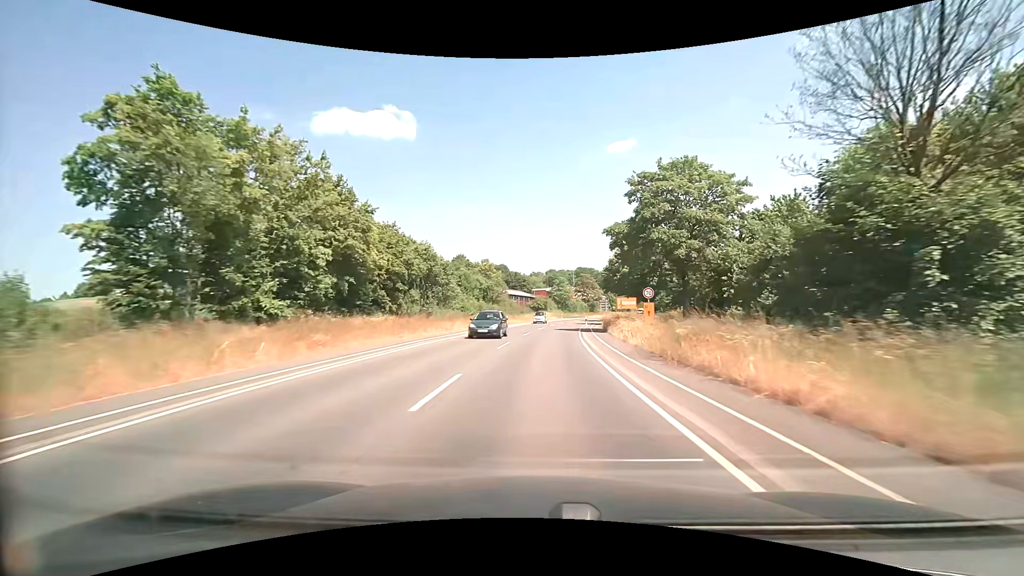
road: secondary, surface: asphalt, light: Day
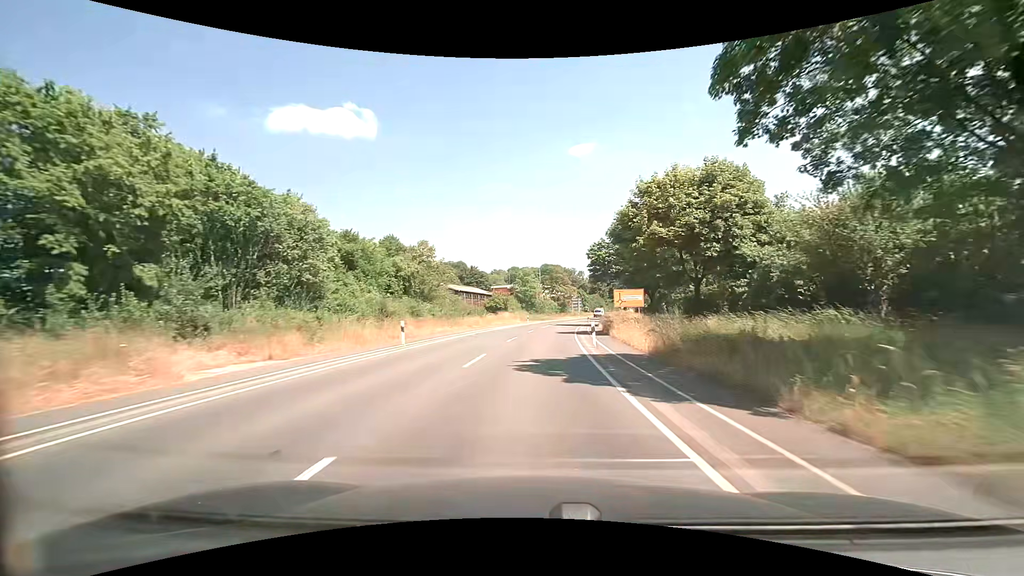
(+1.2, +30.1) m; +4°
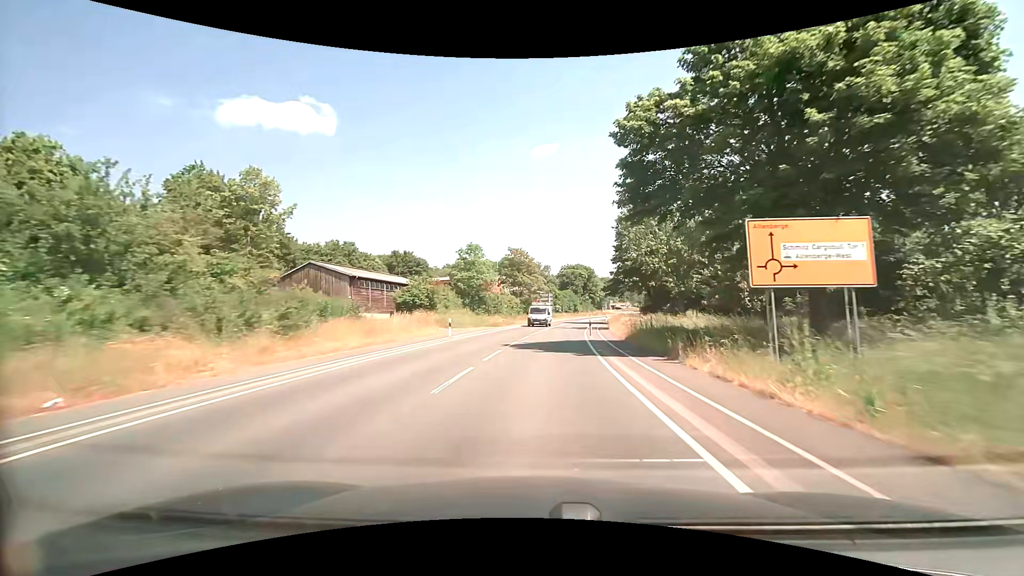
(+1.6, +40.1) m; +4°
(0, +10) (+1, +20) (+1, +30) (+2, +40) (+3, +50) (+5, +60) (+6, +70) (+8, +79) (+11, +89) (+13, +99) m
